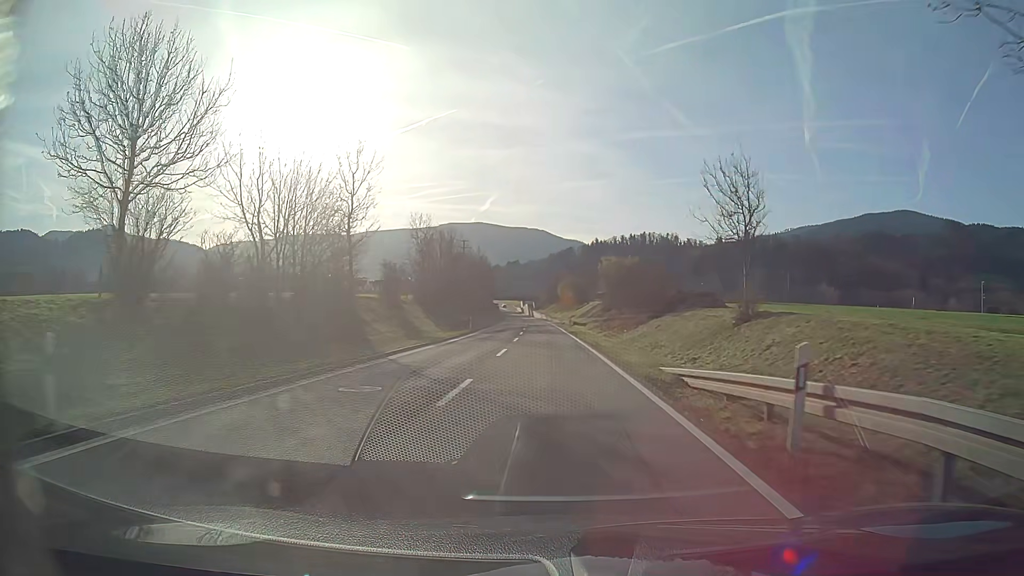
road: secondary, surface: asphalt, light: Day
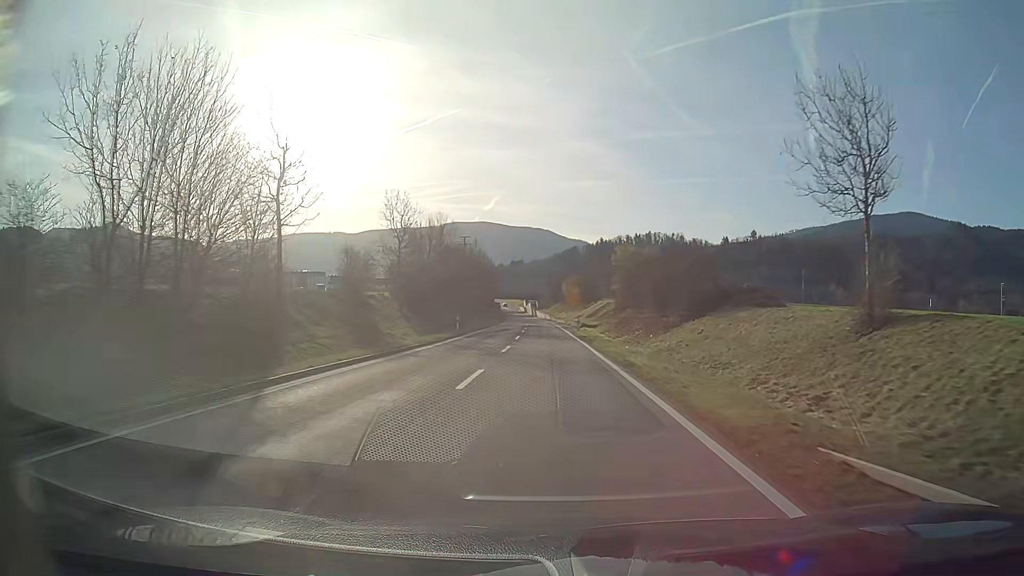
(0.0, +9.9) m; 0°
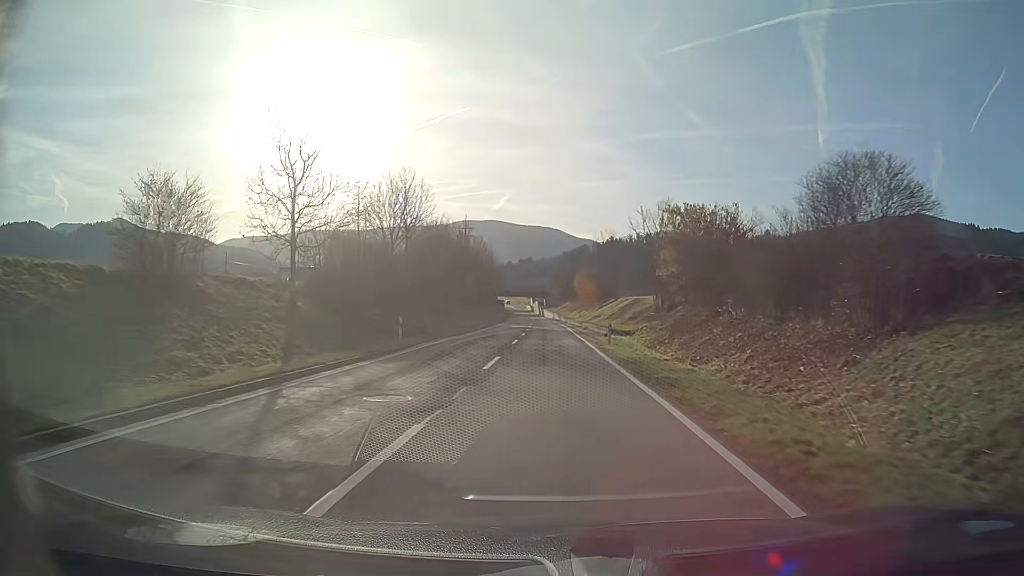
(-0.1, +20.0) m; -1°
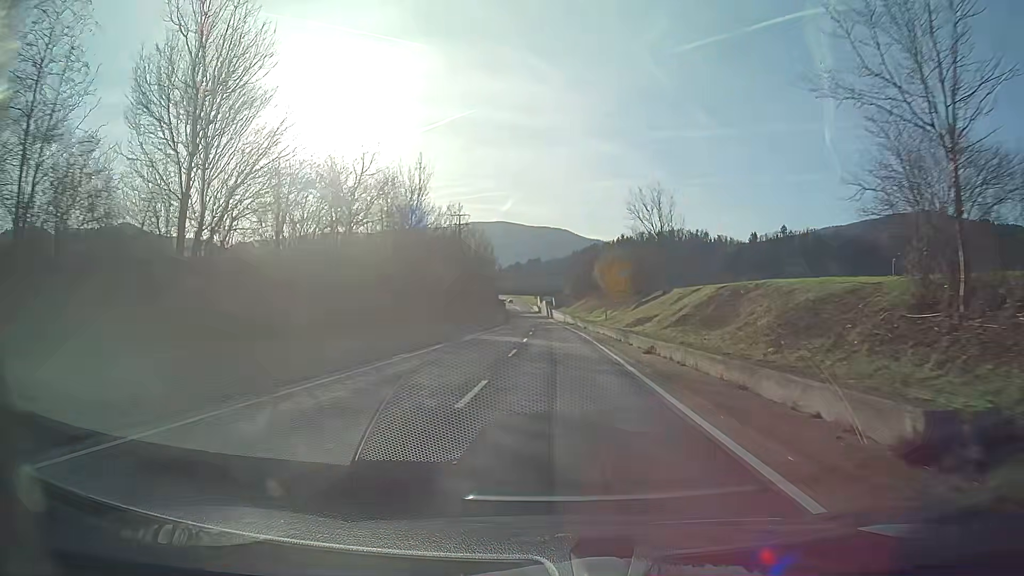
(-0.2, +30.2) m; -1°
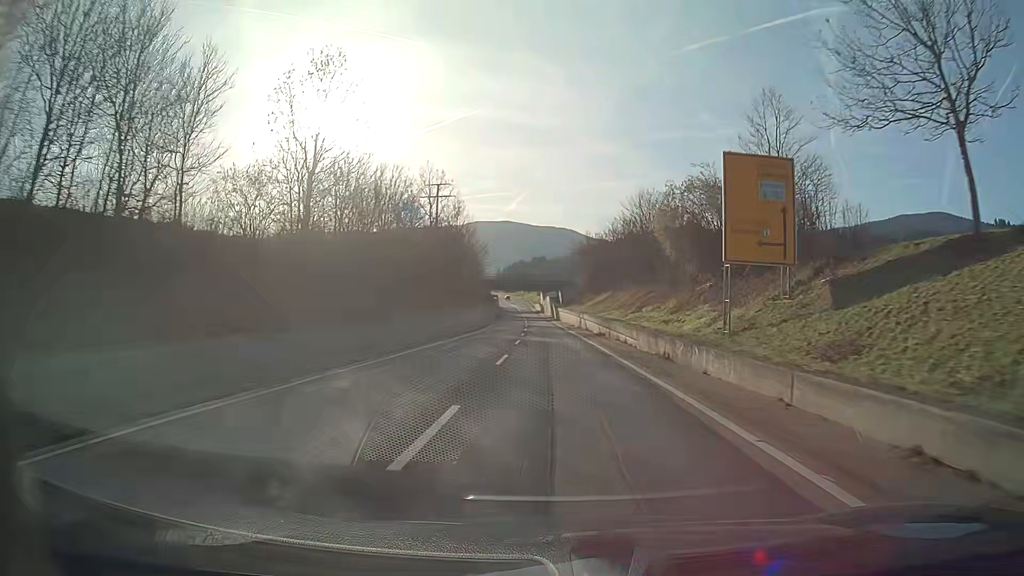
(-0.2, +40.3) m; 0°
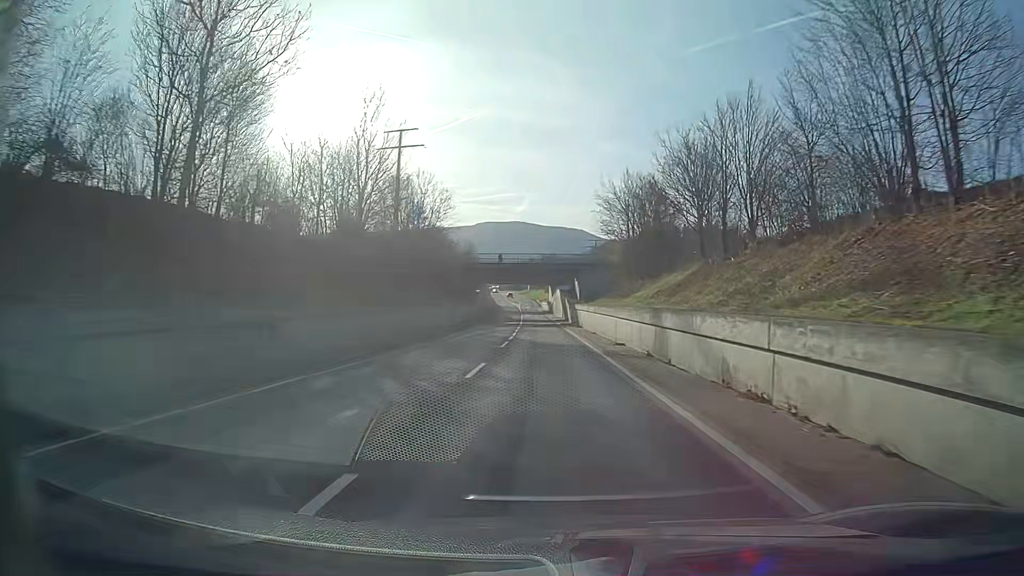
(-0.3, +40.1) m; -1°
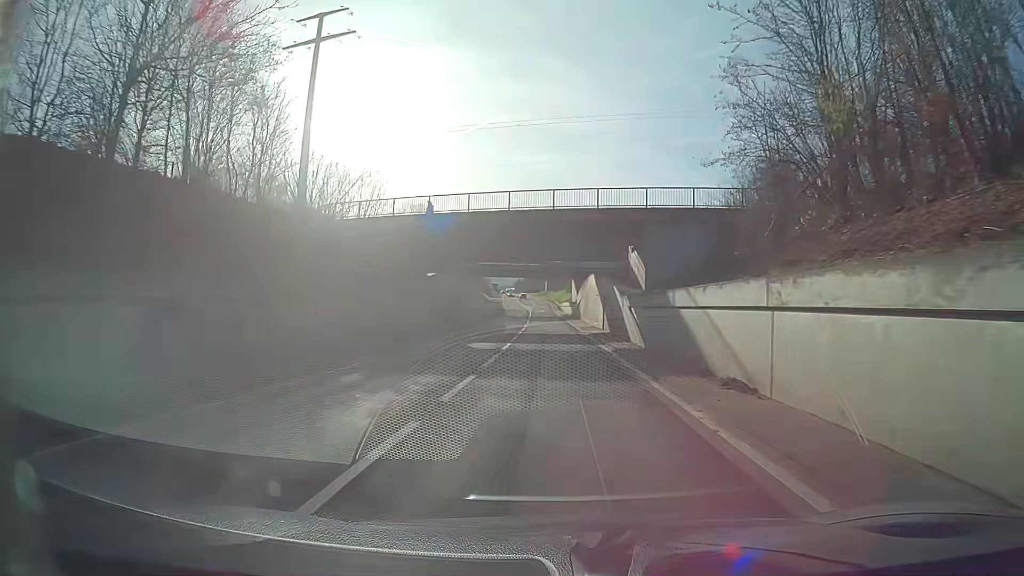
(-0.7, +39.9) m; -2°
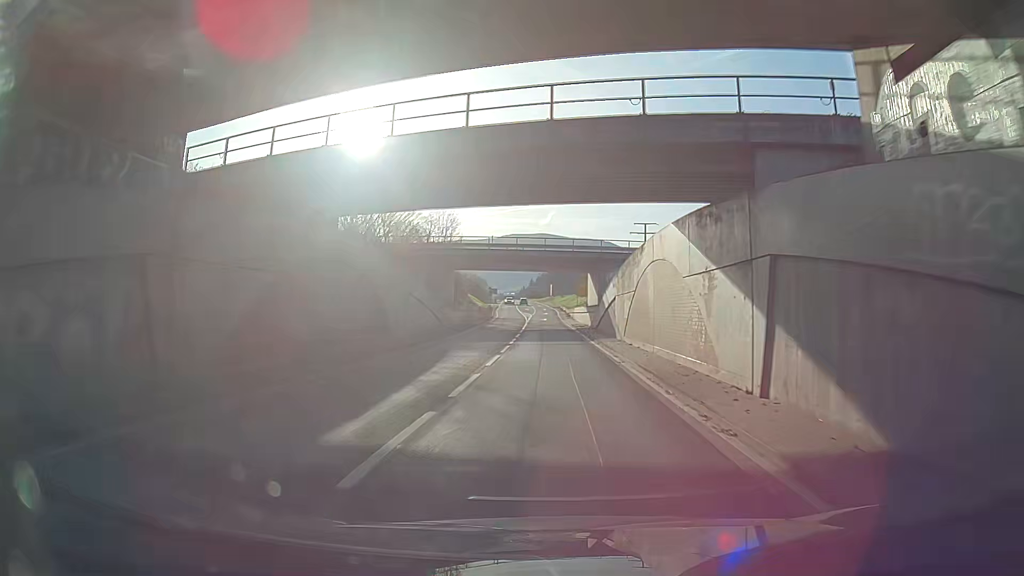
(-0.3, +29.5) m; -1°
